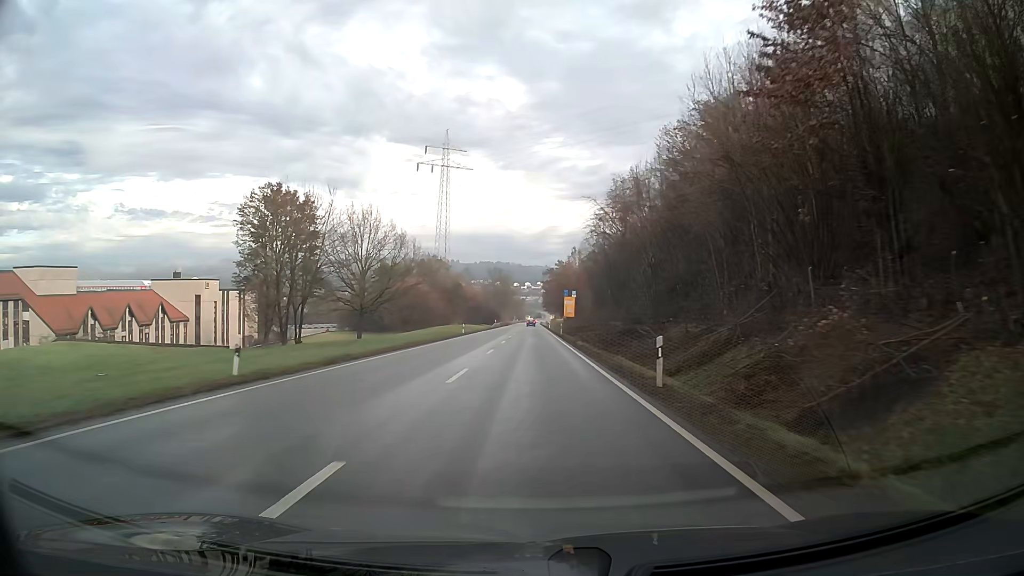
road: primary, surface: asphalt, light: Day
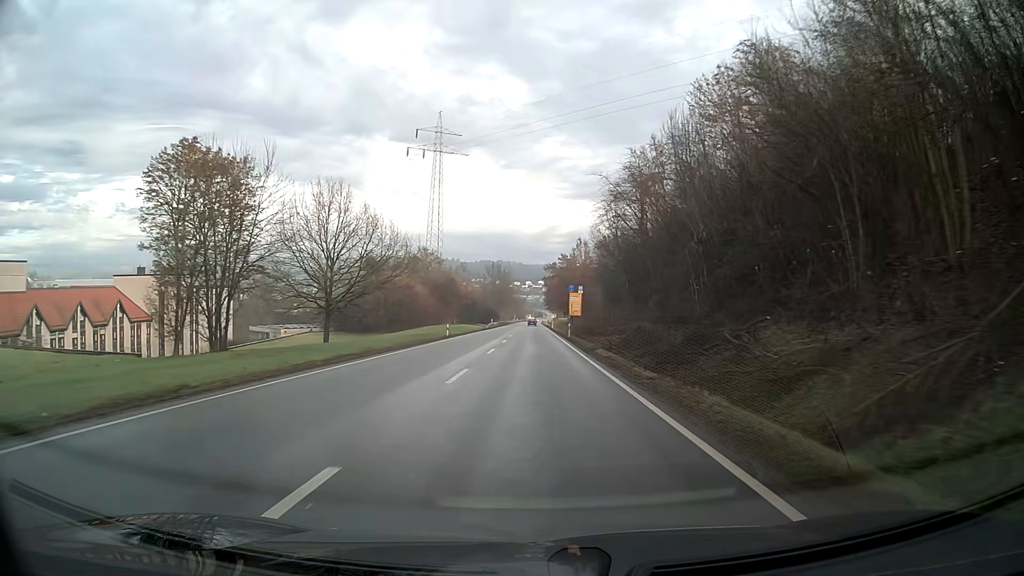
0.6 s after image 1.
(0.0, +12.3) m; 0°
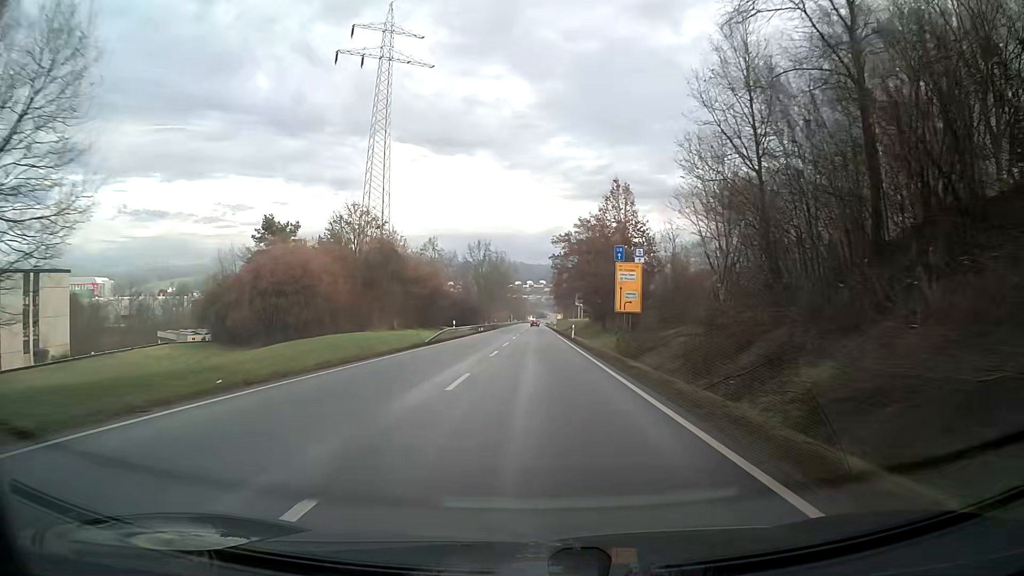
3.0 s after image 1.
(-0.1, +49.4) m; 0°
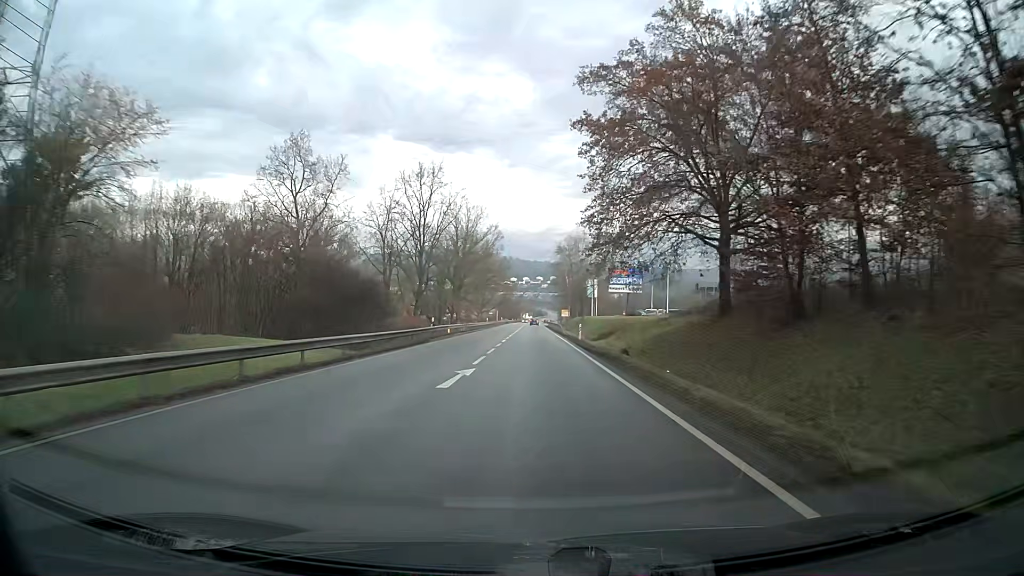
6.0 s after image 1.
(+0.2, +61.3) m; 0°
